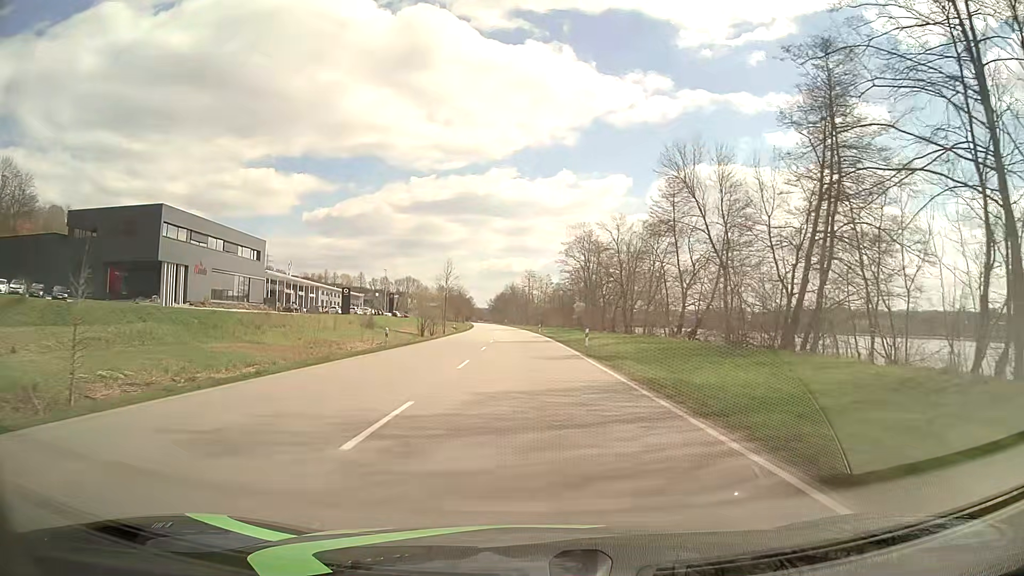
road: primary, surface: asphalt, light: Day
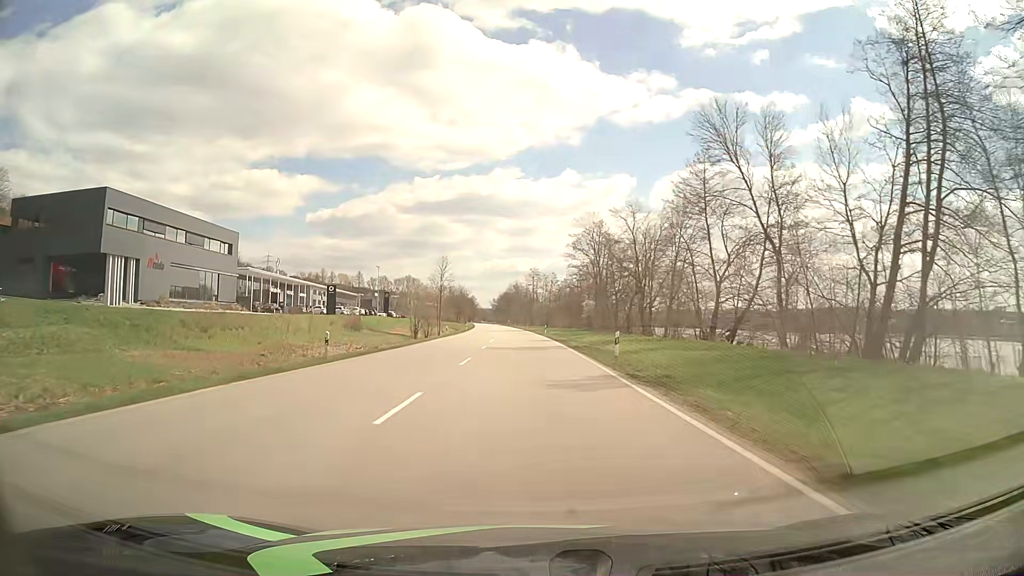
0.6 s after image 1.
(0.0, +10.7) m; 0°
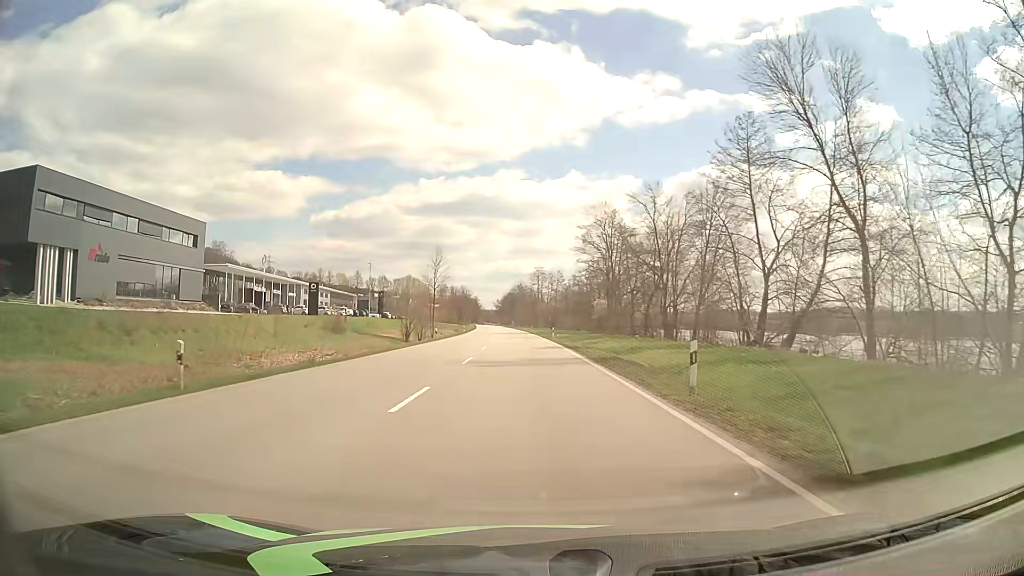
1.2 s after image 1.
(0.0, +10.7) m; 0°
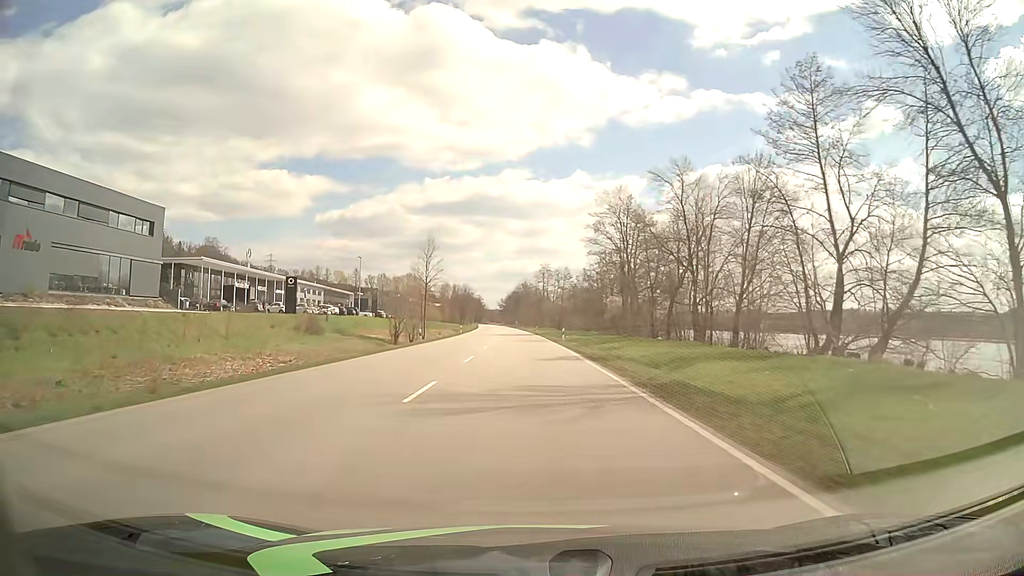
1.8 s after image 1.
(-0.1, +10.7) m; -1°
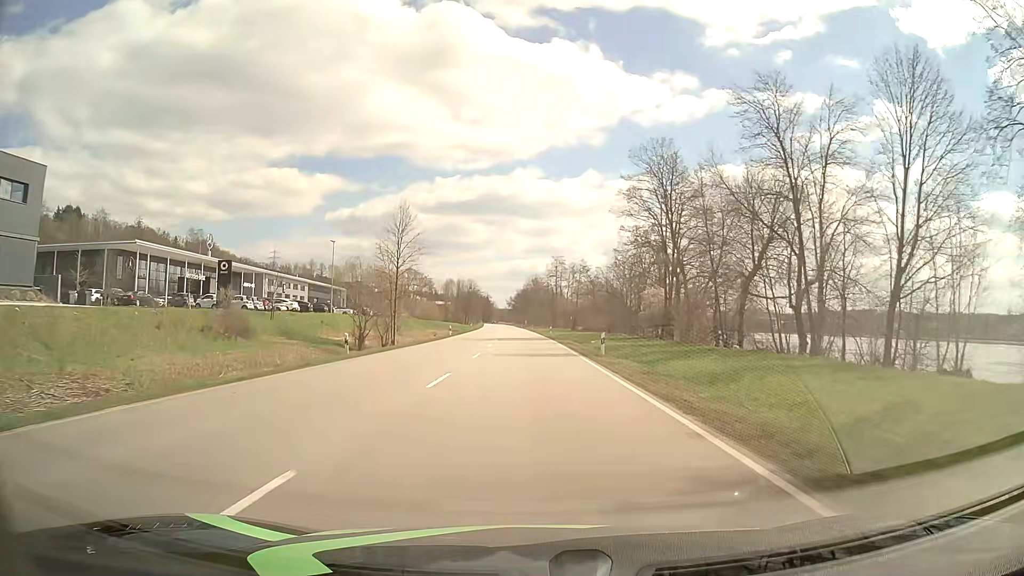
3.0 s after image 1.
(-0.1, +21.5) m; -1°
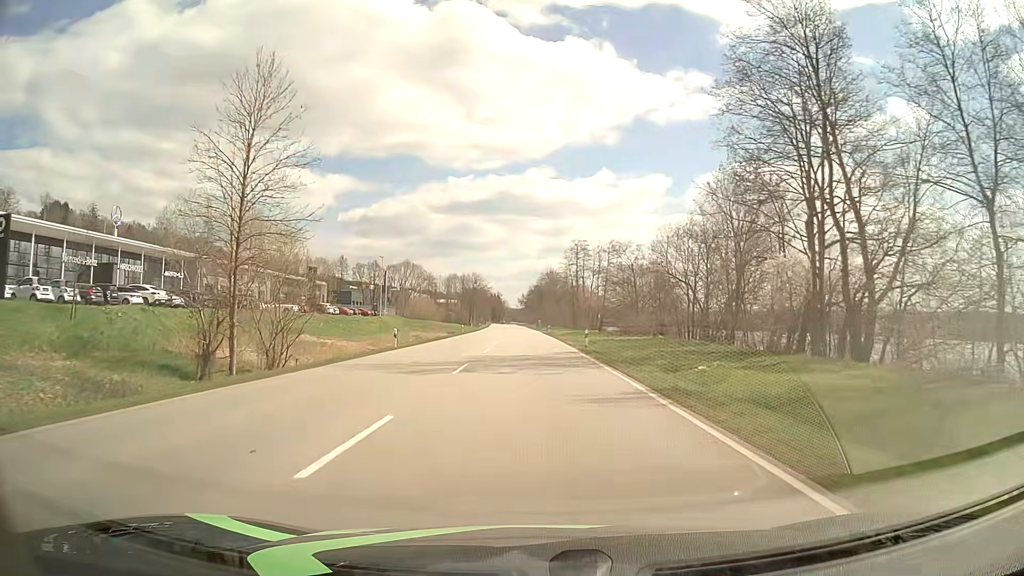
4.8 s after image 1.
(-0.3, +32.2) m; -1°
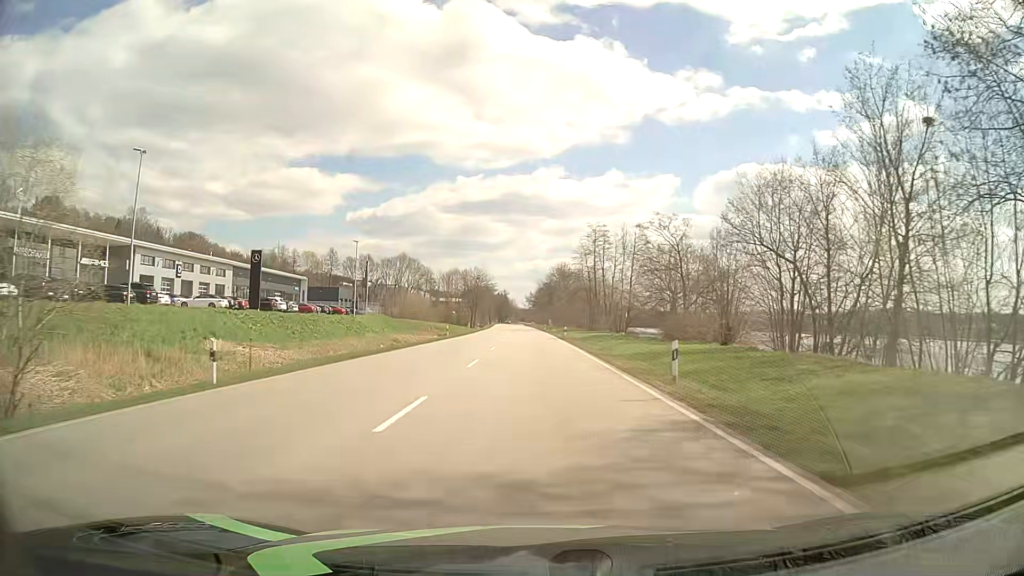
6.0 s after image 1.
(-0.1, +21.5) m; -1°
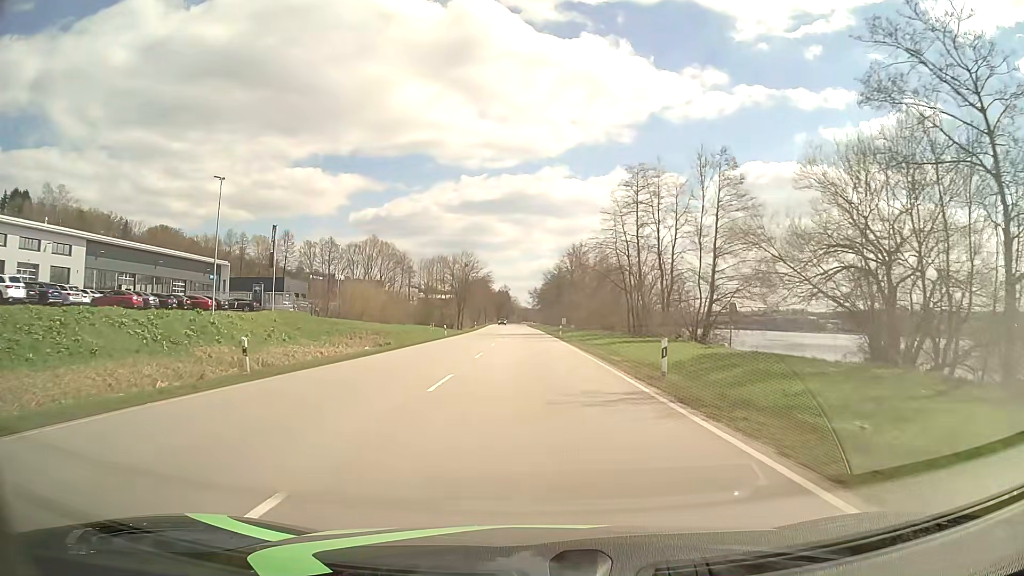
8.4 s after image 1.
(-0.2, +43.0) m; 0°
(0, +10) (0, +20) (0, +30) (0, +40) (0, +50) (-1, +60) (-1, +70) (-1, +80) (-1, +90) (-1, +100) m
